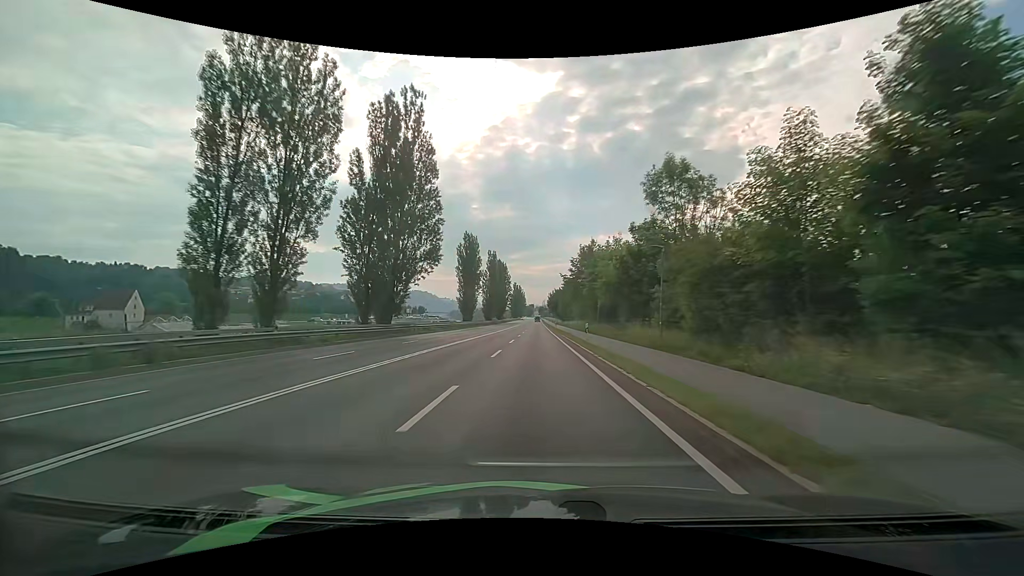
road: primary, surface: asphalt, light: Day
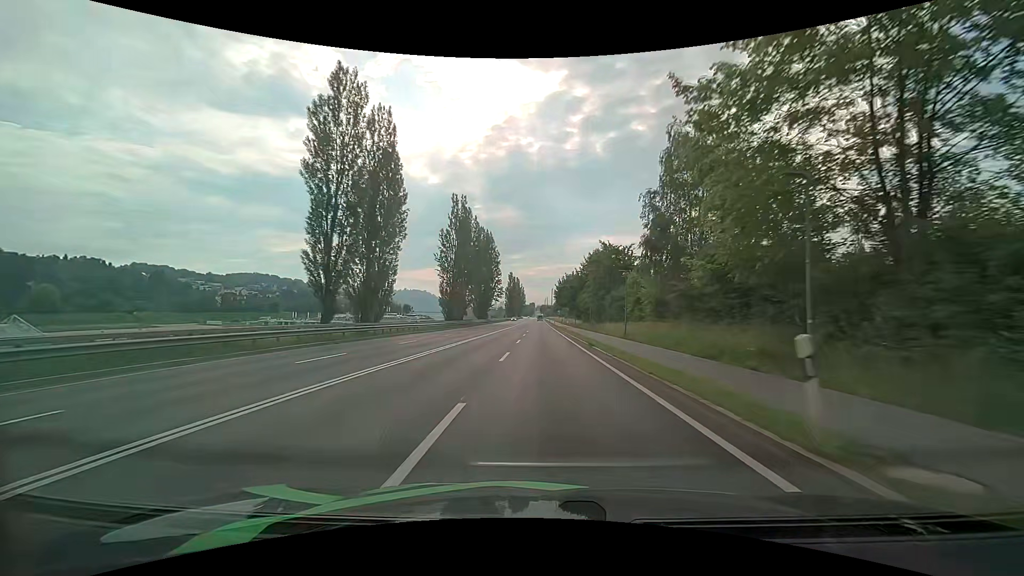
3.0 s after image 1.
(-0.5, +62.6) m; 0°
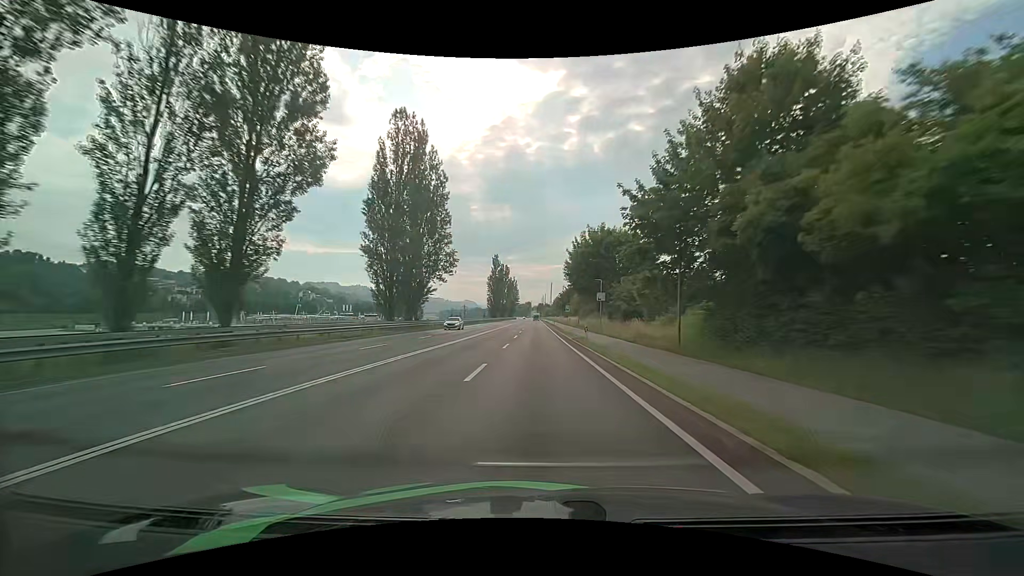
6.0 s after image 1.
(+0.5, +65.6) m; 0°
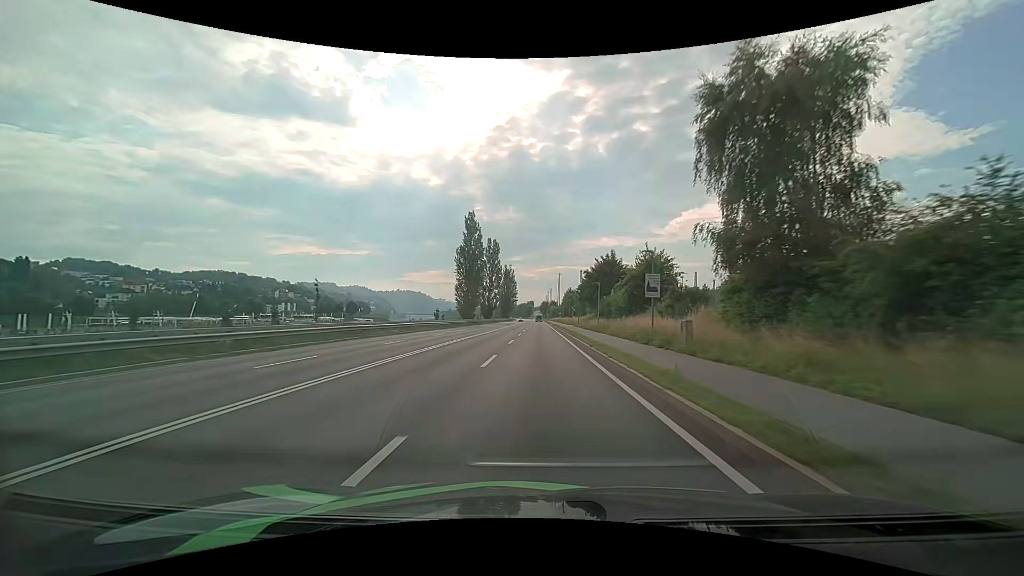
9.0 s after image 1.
(-0.2, +68.8) m; 0°
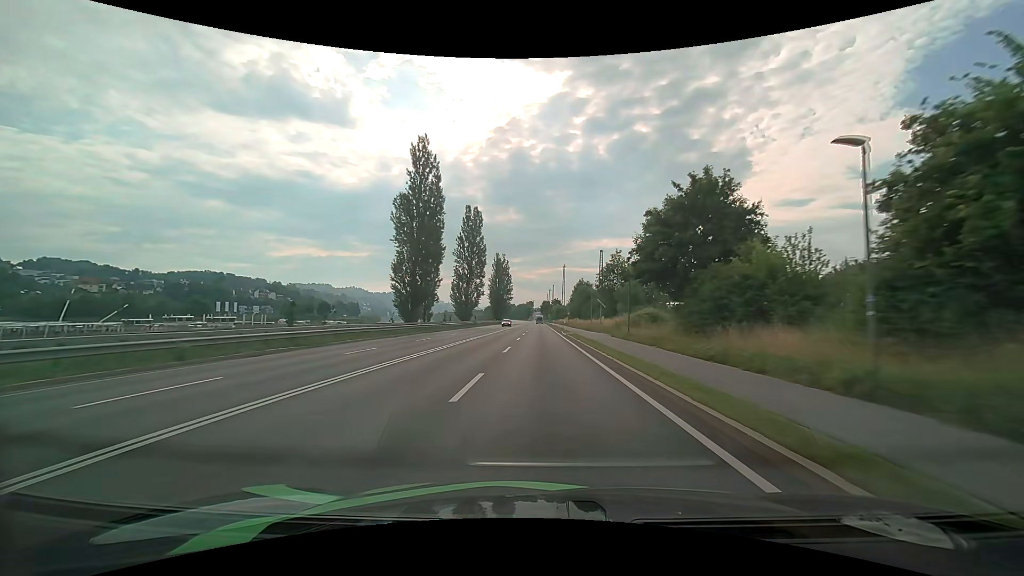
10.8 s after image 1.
(-0.2, +41.7) m; 0°
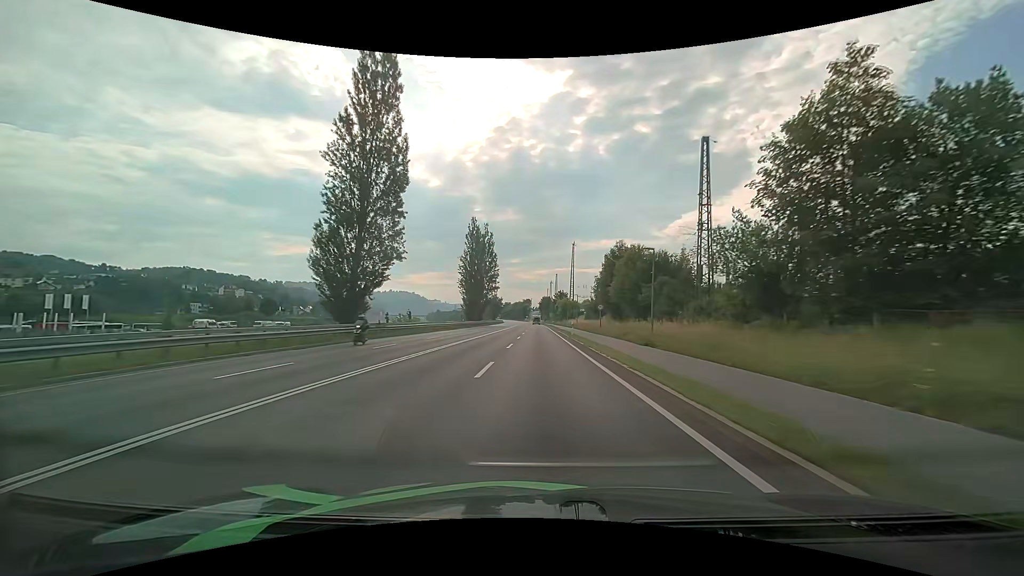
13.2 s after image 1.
(+0.1, +56.4) m; 0°
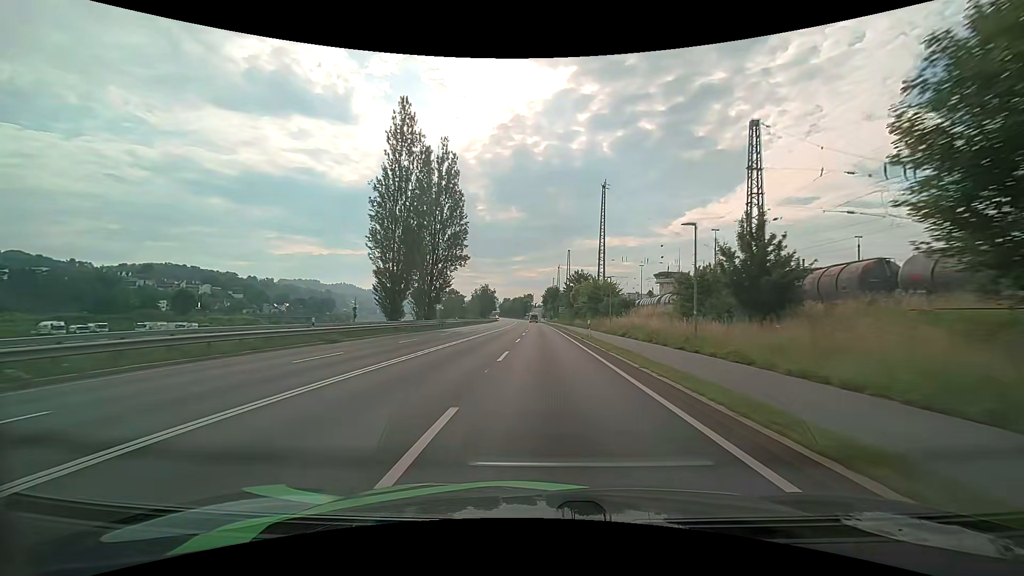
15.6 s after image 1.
(-0.3, +56.5) m; 0°
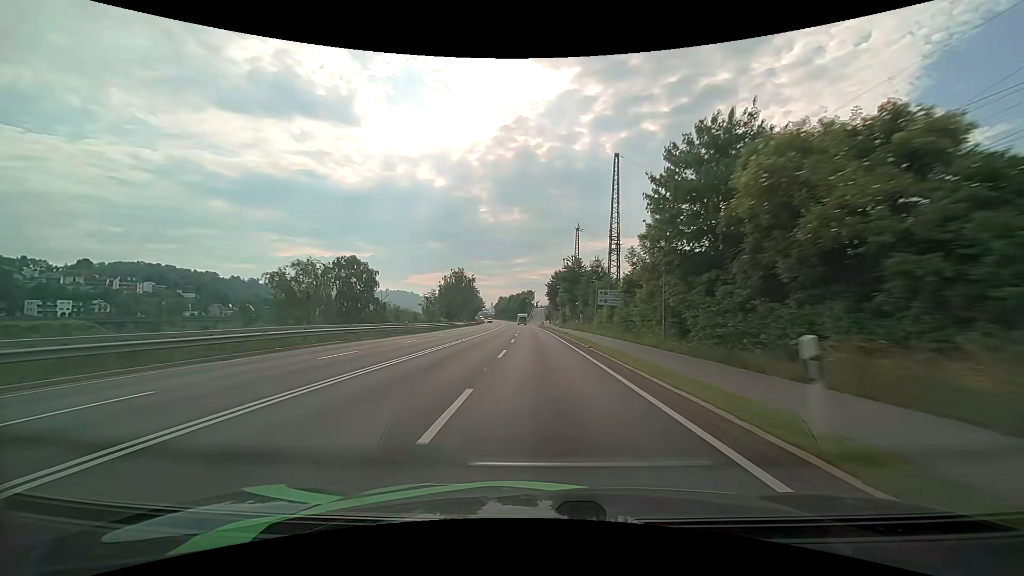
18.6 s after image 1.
(-0.1, +70.1) m; -1°
(0, +10) (0, +20) (0, +30) (0, +40) (0, +50) (-1, +60) (-1, +70) (-1, +80) (-2, +90) (-2, +100) m
